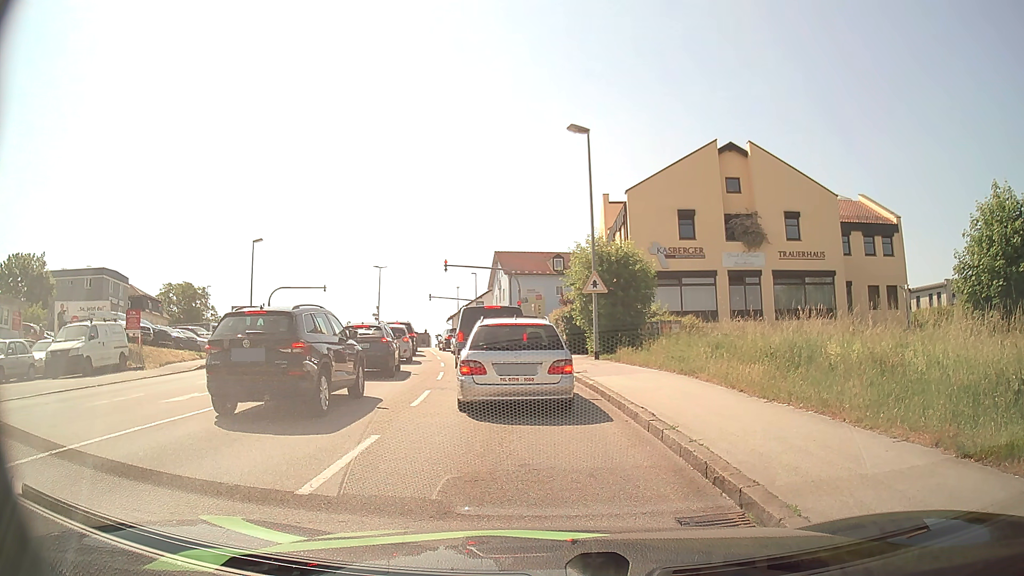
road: tertiary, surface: asphalt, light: Day
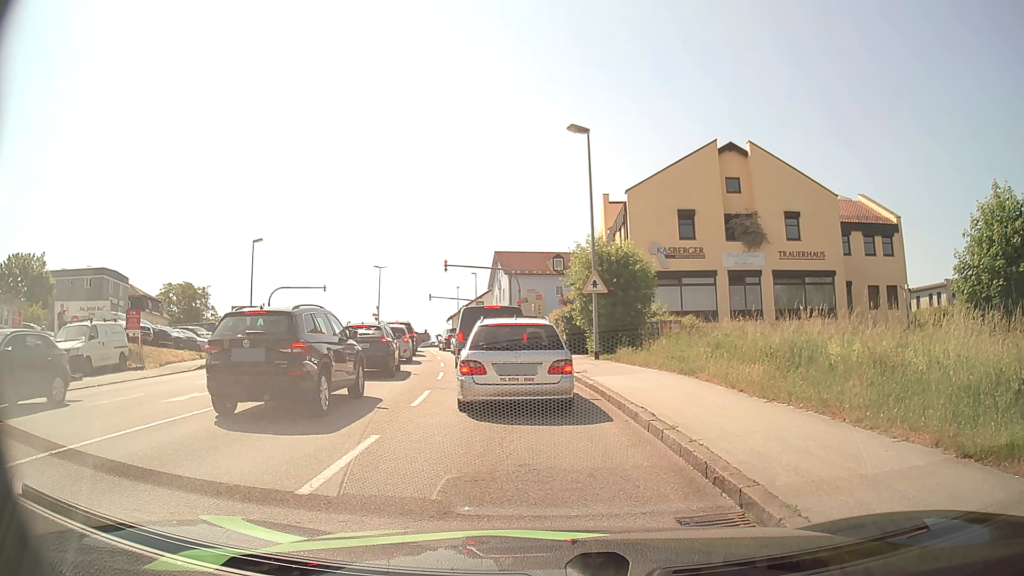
(0.0, 0.0) m; 0°
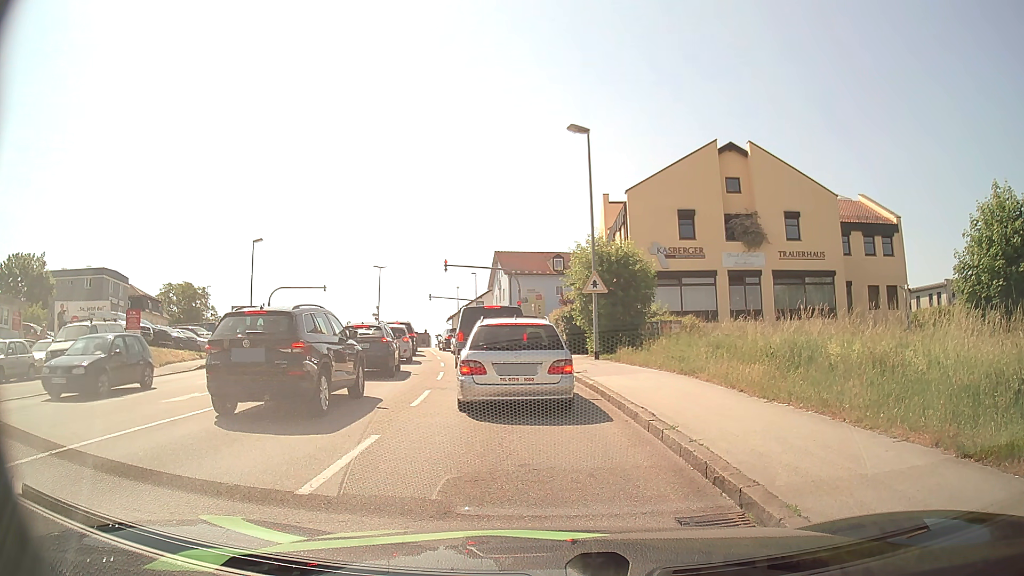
(0.0, 0.0) m; 0°
